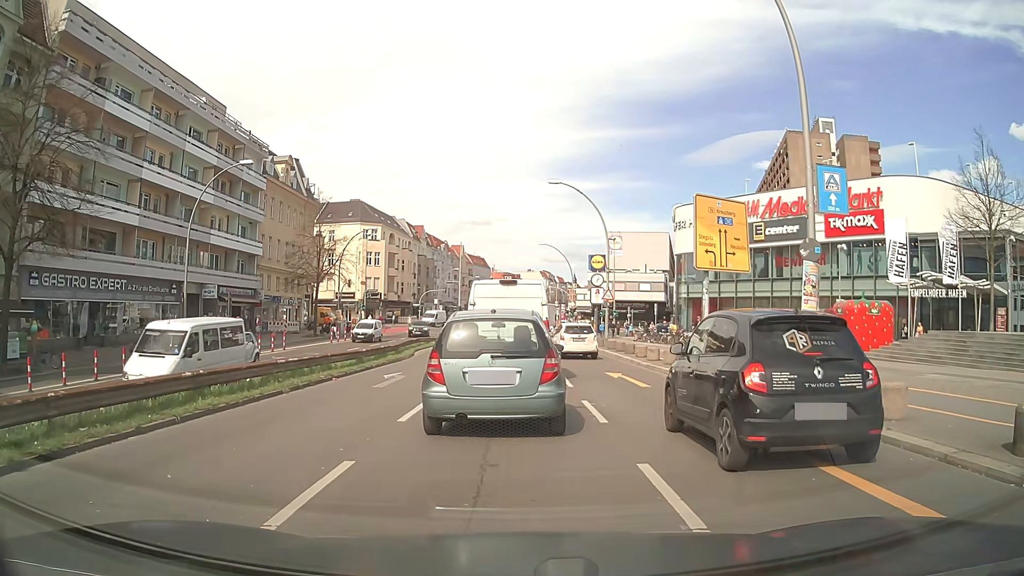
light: Day
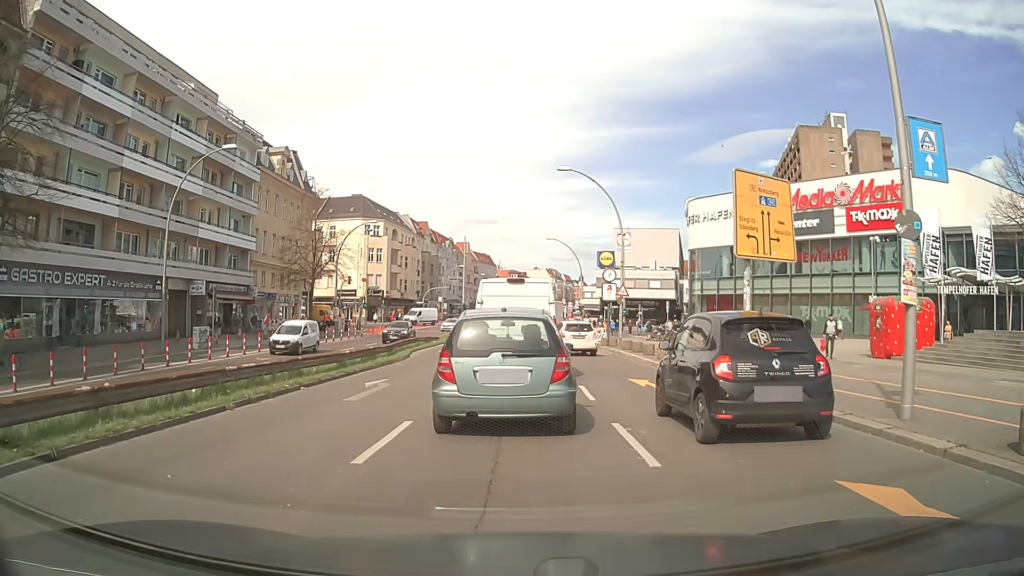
(0.0, +3.3) m; -1°
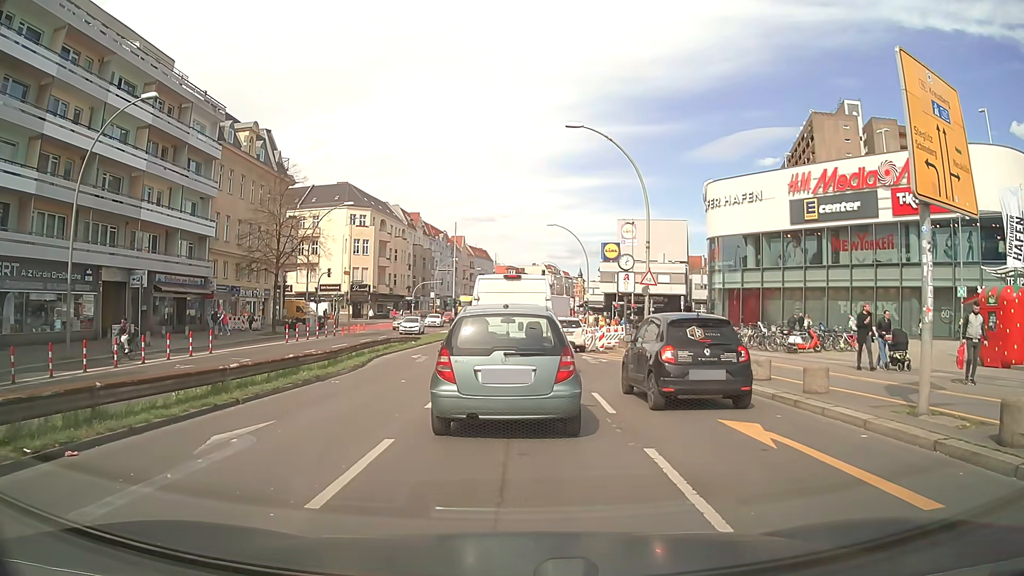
(0.0, +8.1) m; 0°
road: primary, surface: asphalt
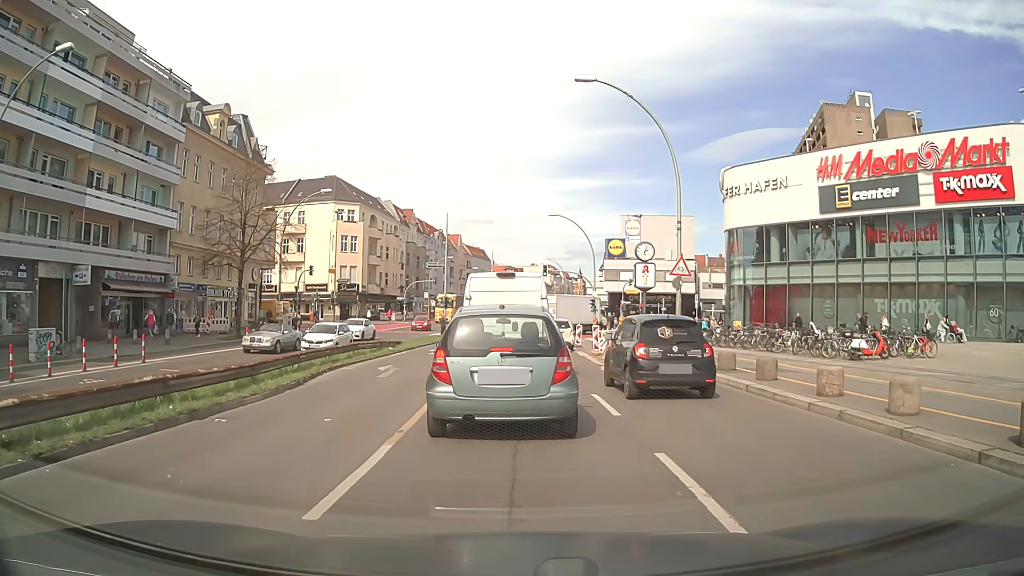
(+0.1, +6.3) m; 0°
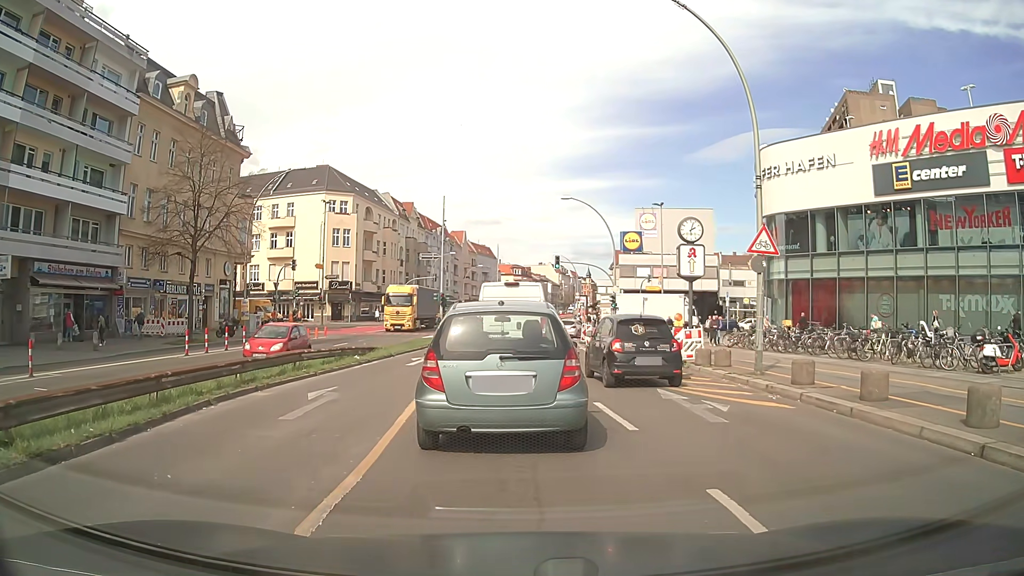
(0.0, +7.6) m; -1°
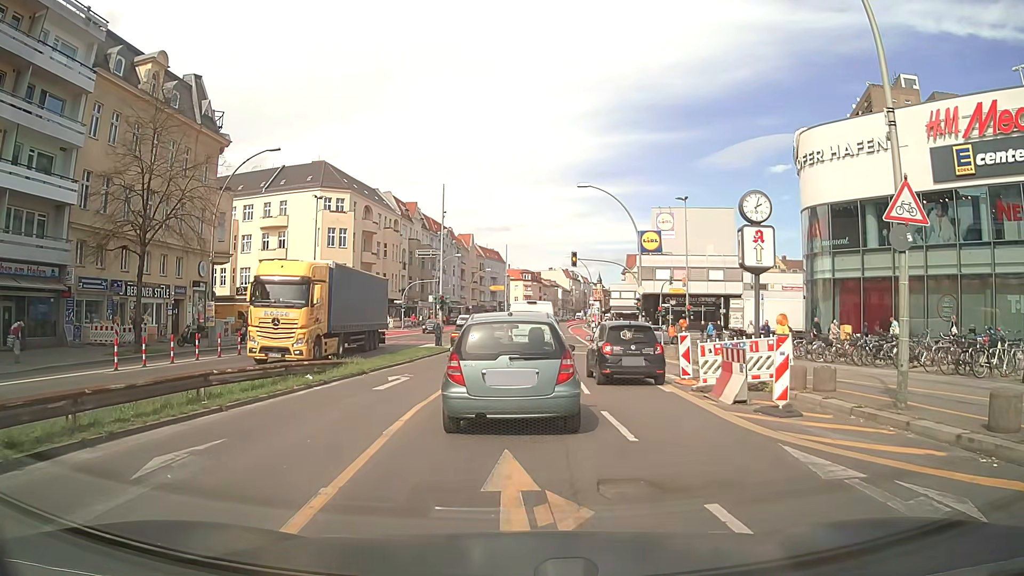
(0.0, +6.5) m; 0°
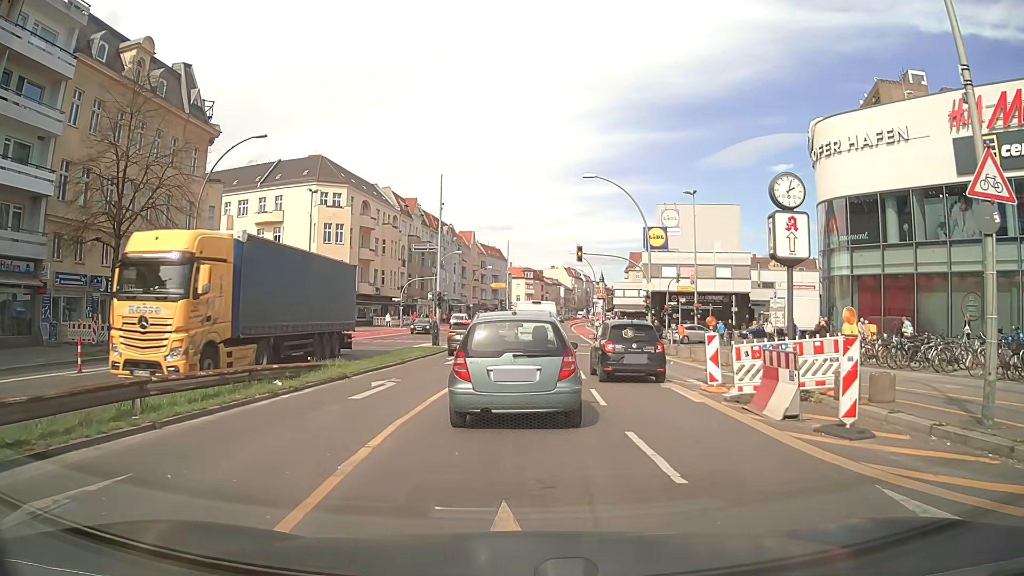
(0.0, +2.4) m; -1°
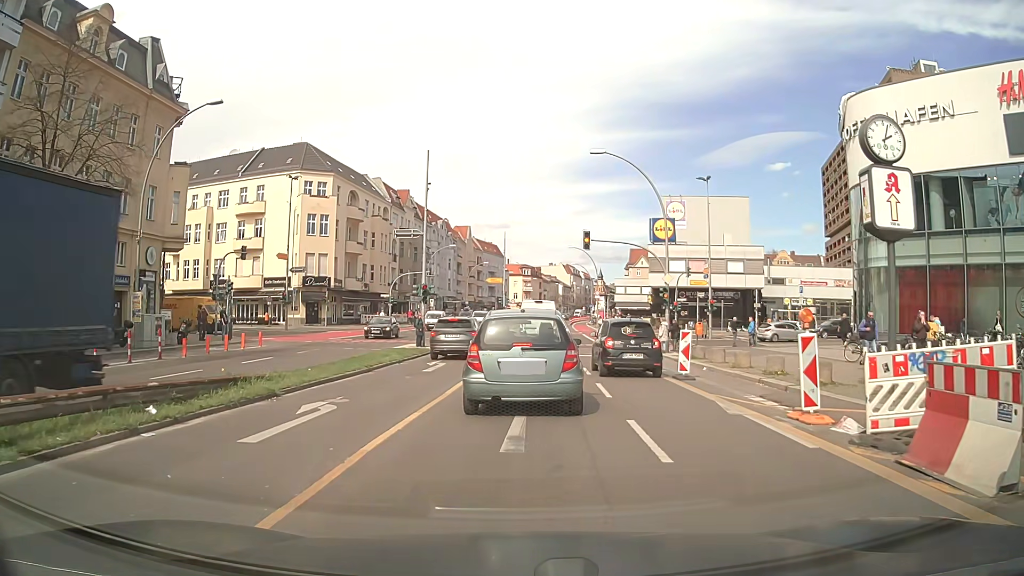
(0.0, +5.2) m; +2°
(0, +10) (0, +20) (0, +30) (0, +40) (0, +50) (0, +60) (0, +70) (0, +80) (0, +90) (0, +100) m
